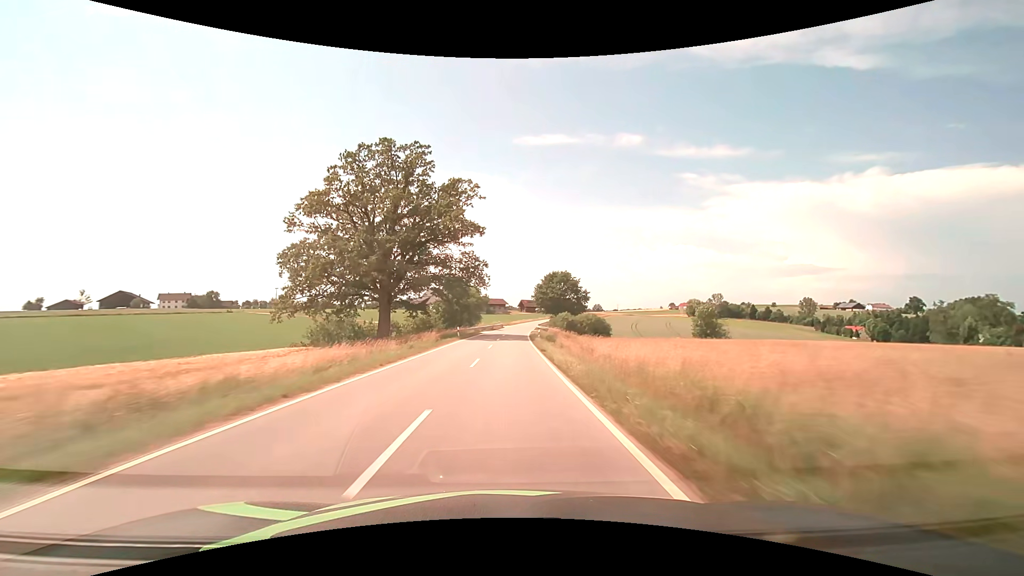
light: Day
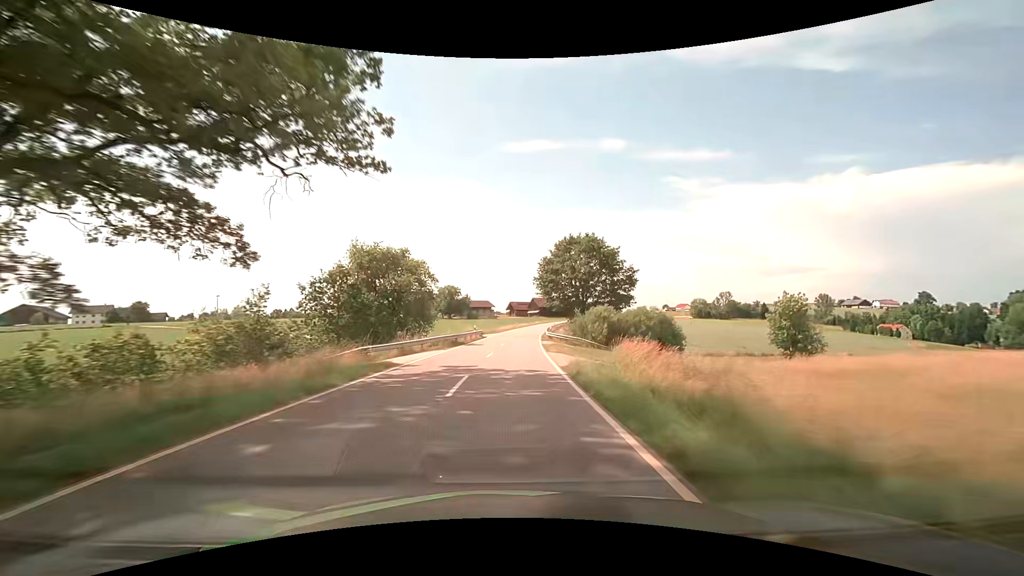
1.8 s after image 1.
(+0.4, +43.2) m; +1°
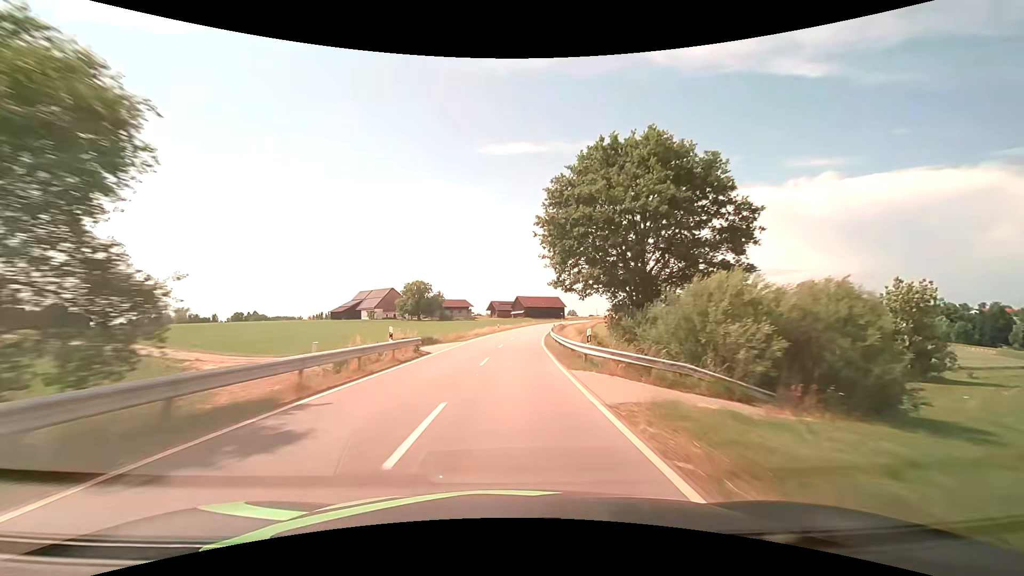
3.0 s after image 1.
(+0.5, +29.2) m; +2°
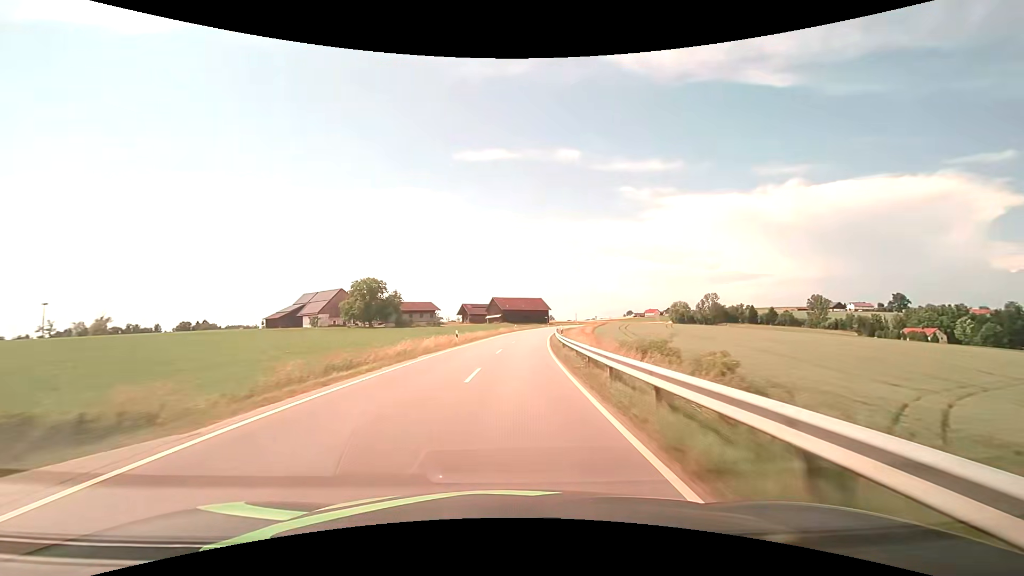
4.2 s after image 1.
(+0.6, +29.4) m; +3°
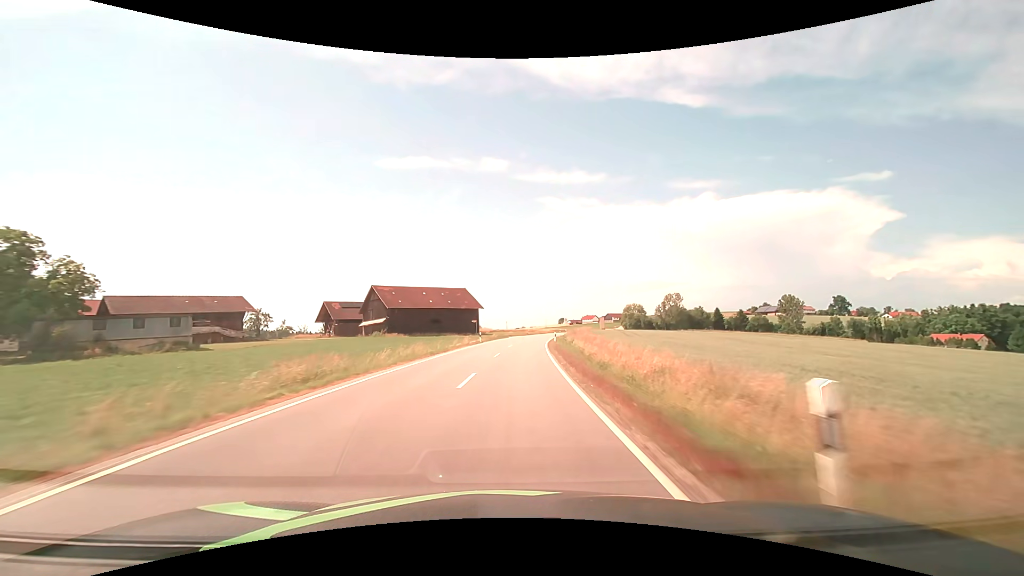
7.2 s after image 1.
(+5.4, +73.5) m; +8°
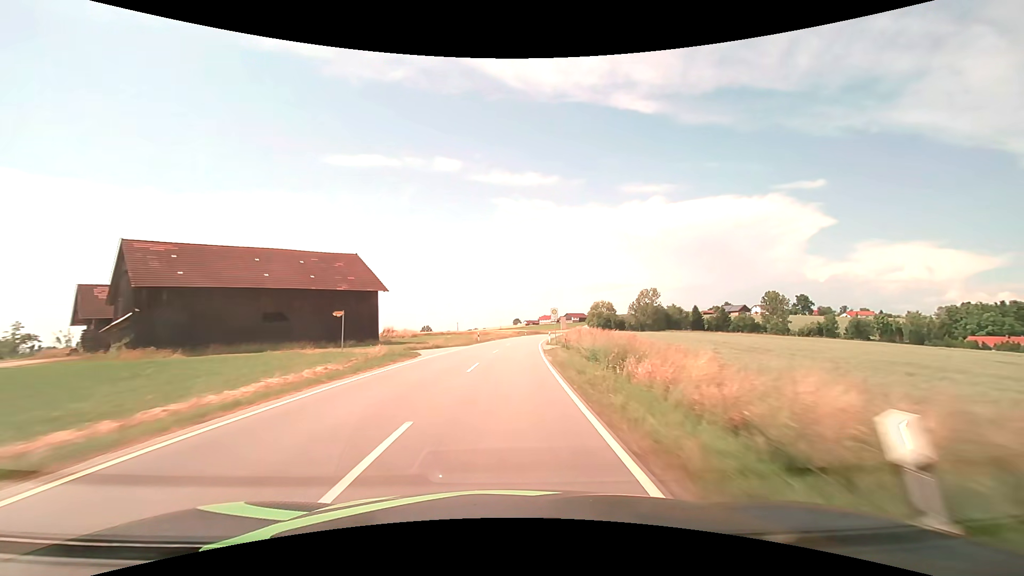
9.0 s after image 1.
(+2.1, +44.4) m; +5°
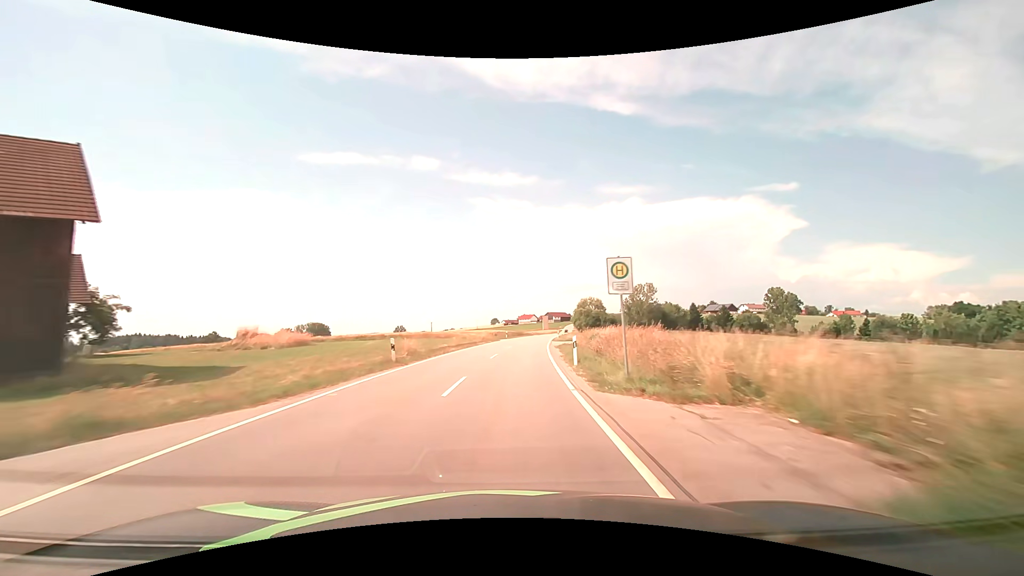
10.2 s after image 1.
(+0.6, +29.8) m; +2°
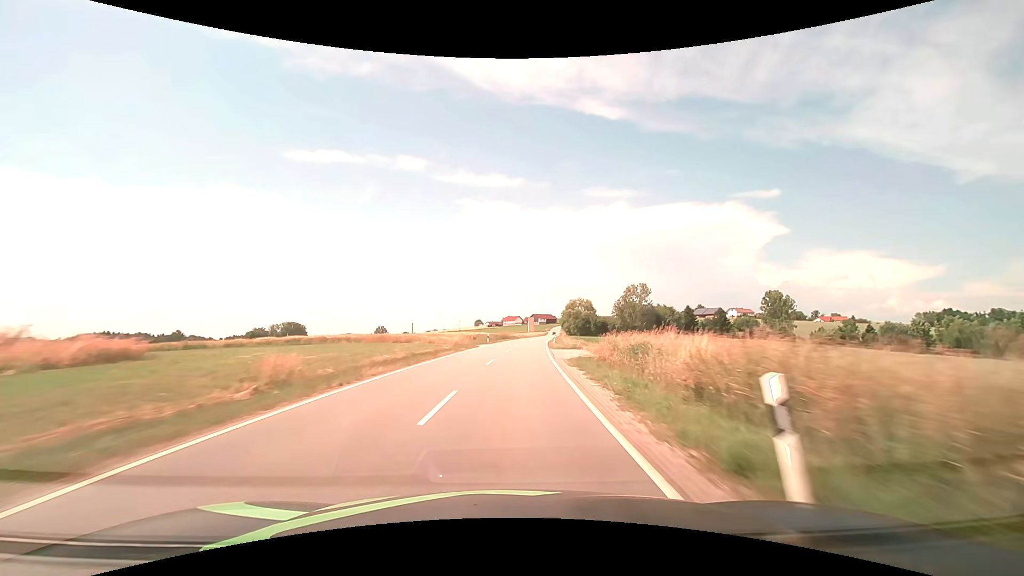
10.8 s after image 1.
(+0.2, +15.0) m; +2°
(0, +10) (0, +20) (+1, +30) (+2, +40) (+3, +50) (+4, +60) (+5, +70) (+6, +80) (+7, +90) (+8, +100) m
